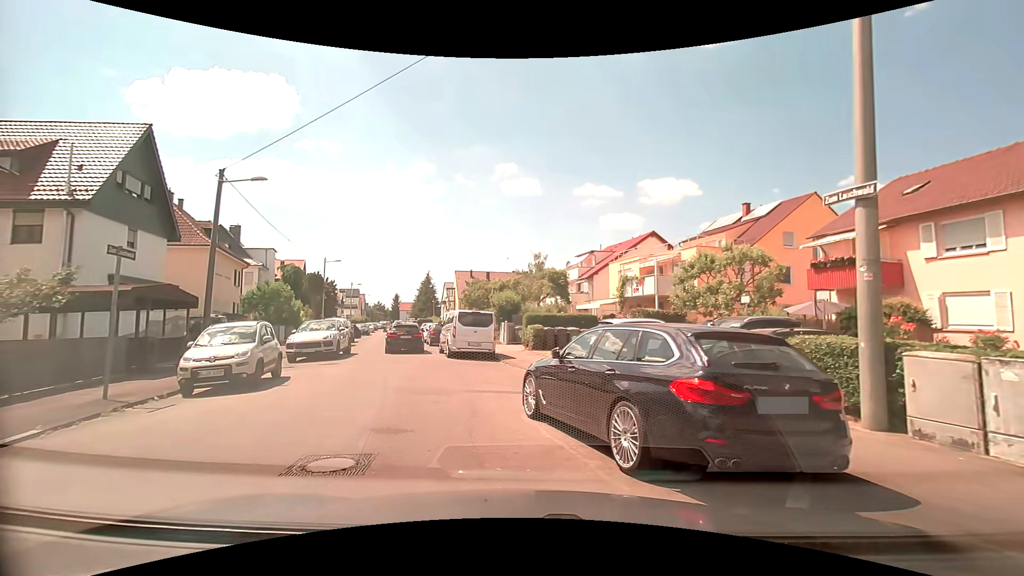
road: residential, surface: asphalt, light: Day
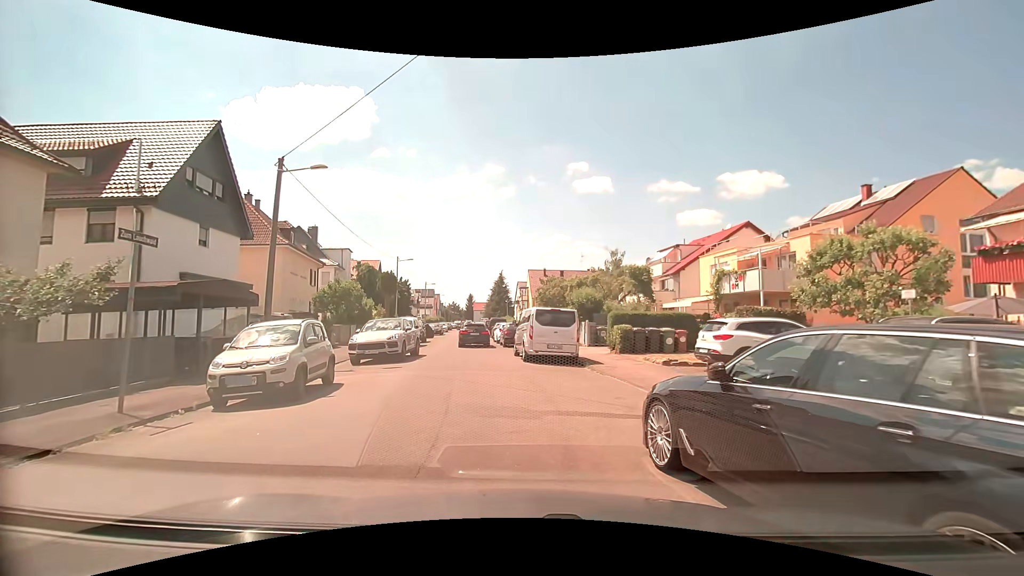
(-0.2, +2.7) m; -8°
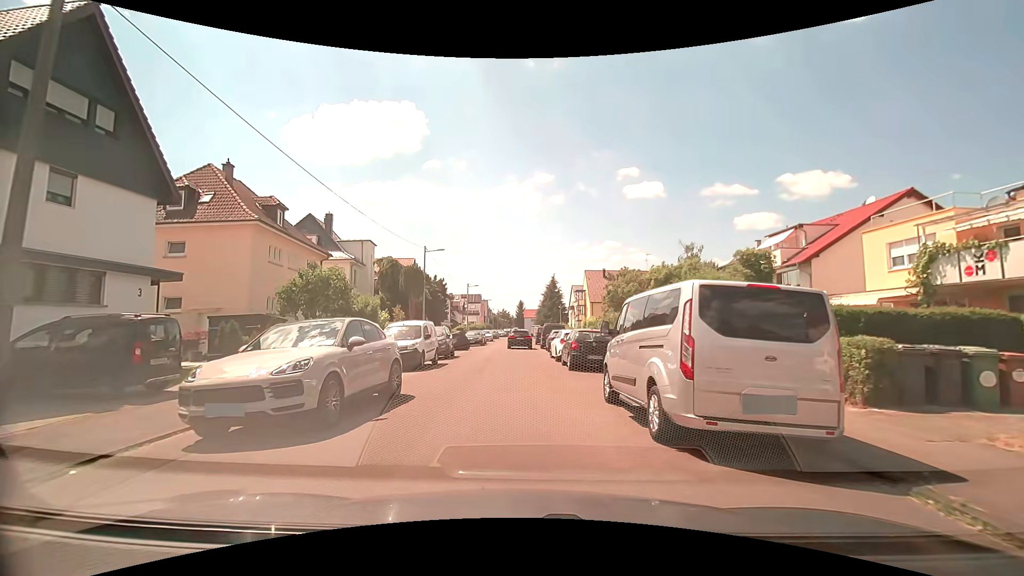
(-0.6, +12.0) m; -5°
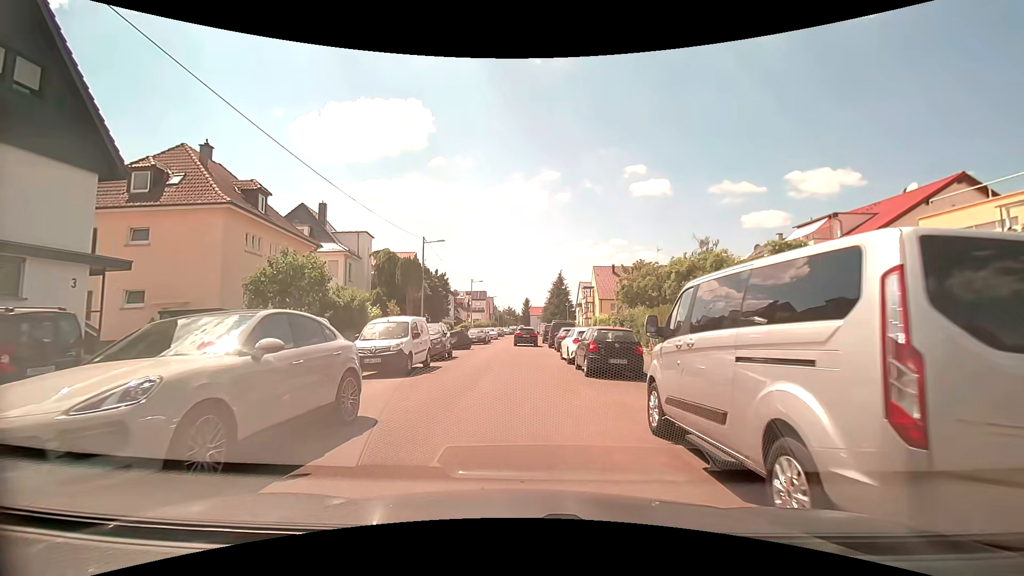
(0.0, +3.0) m; -1°
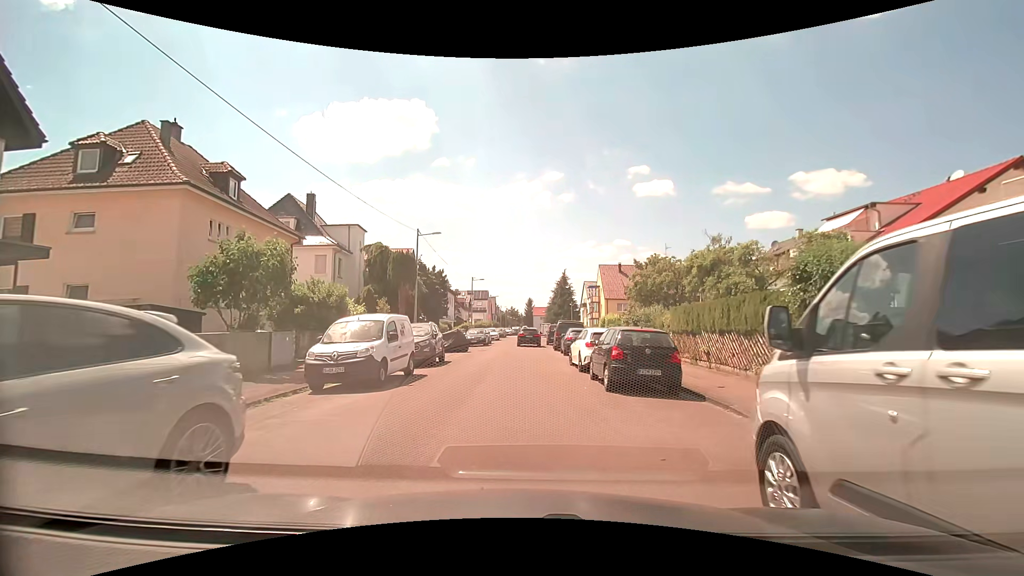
(0.0, +3.2) m; 0°
